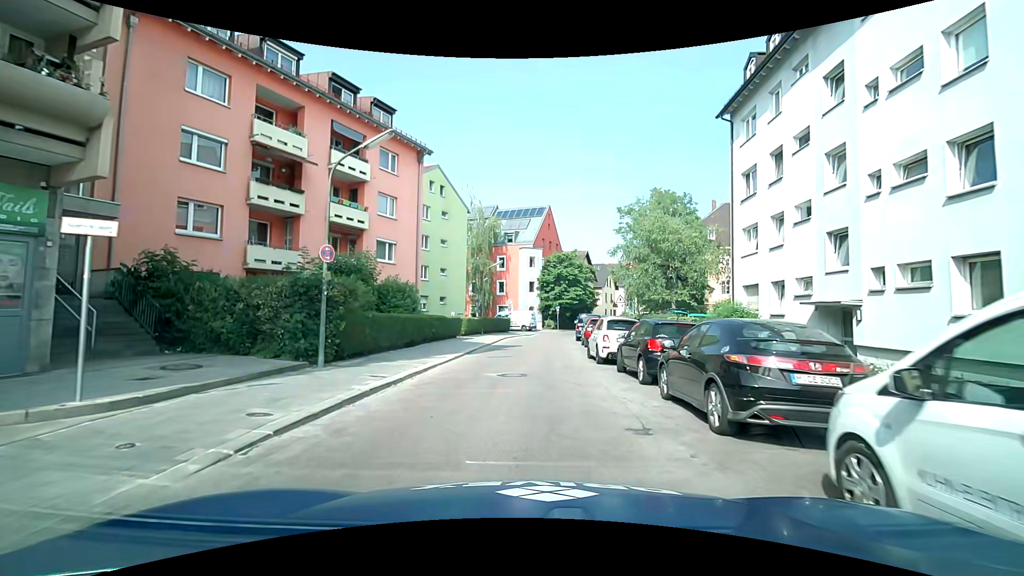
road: residential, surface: asphalt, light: Day
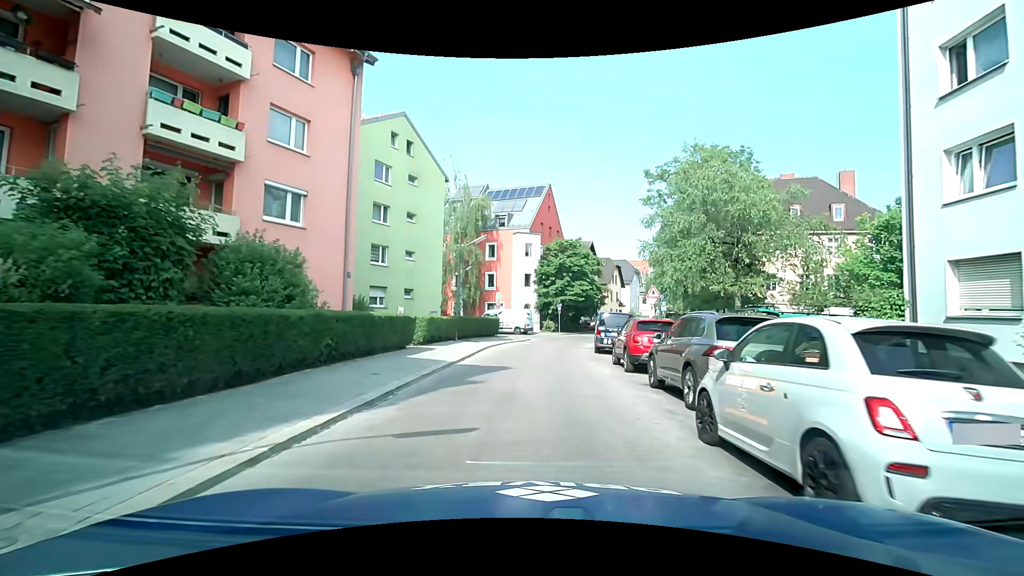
(-0.7, +12.1) m; -4°
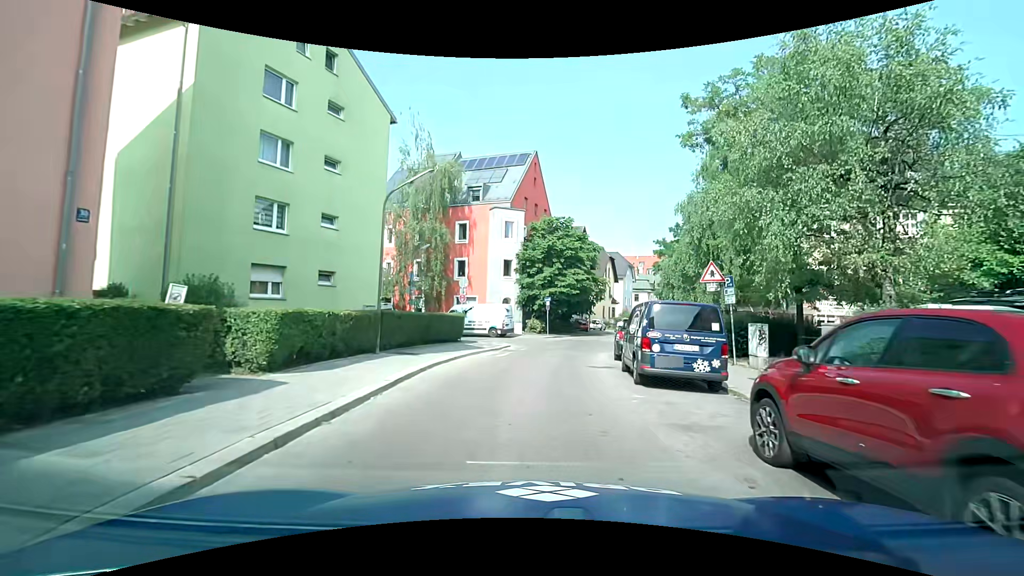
(+0.2, +11.8) m; +2°
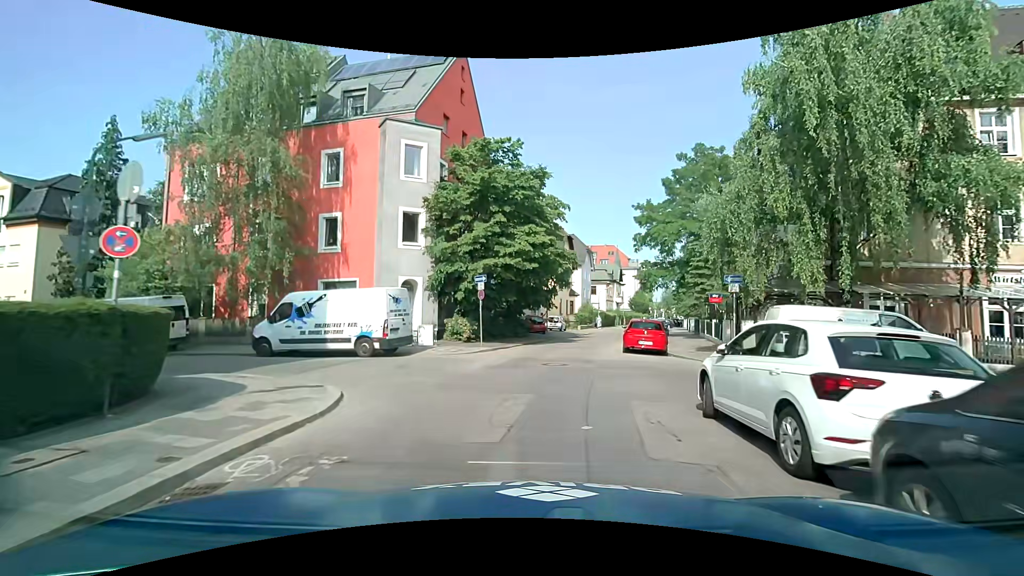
(+0.8, +19.1) m; +5°
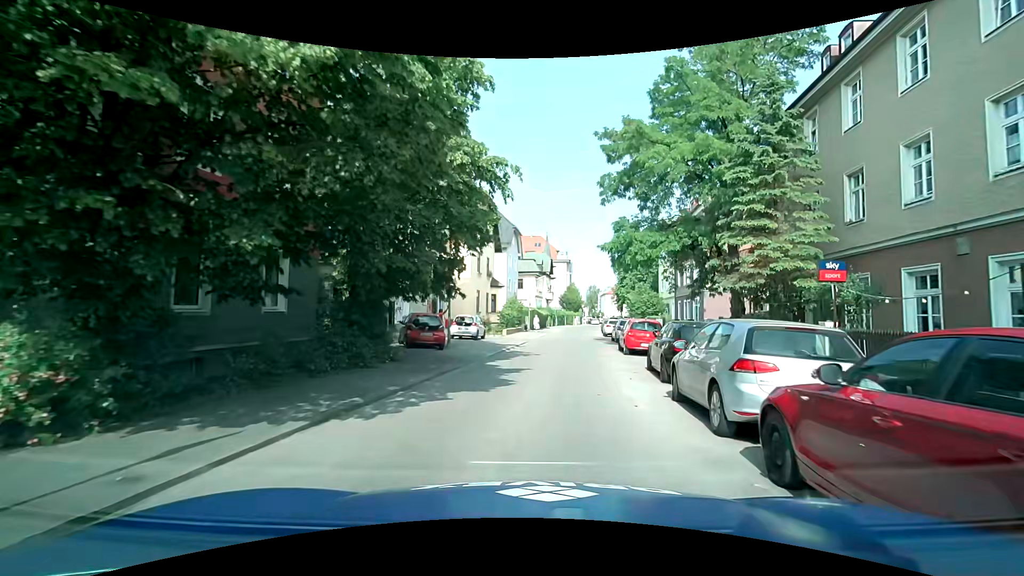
(+1.4, +18.9) m; +10°
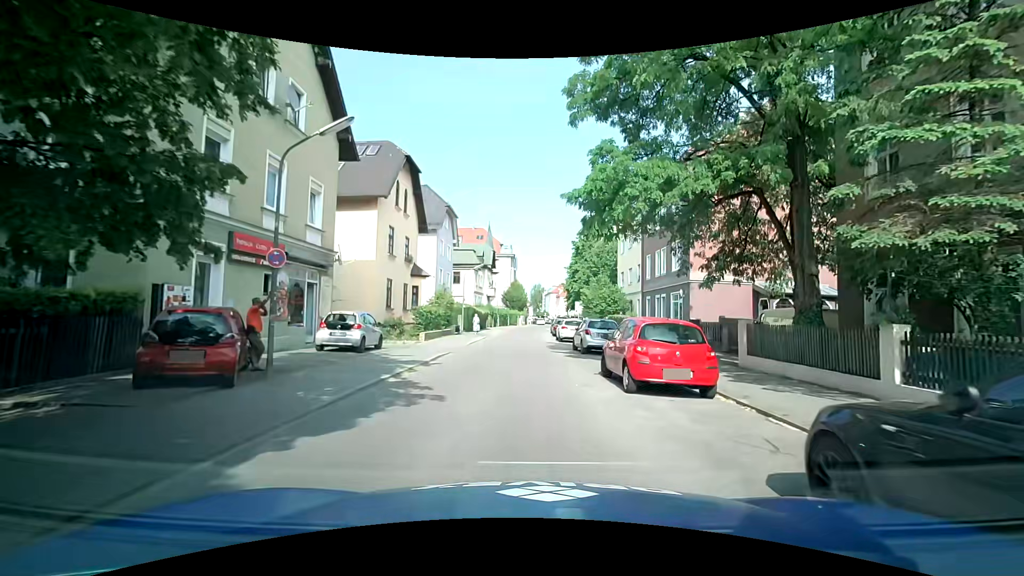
(+0.5, +10.9) m; +4°
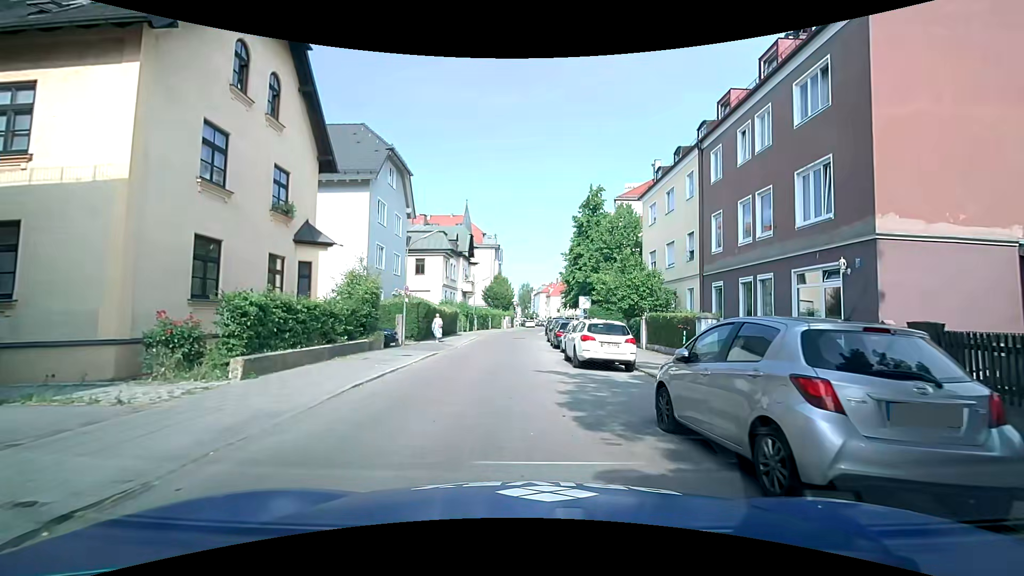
(+0.2, +16.6) m; +1°
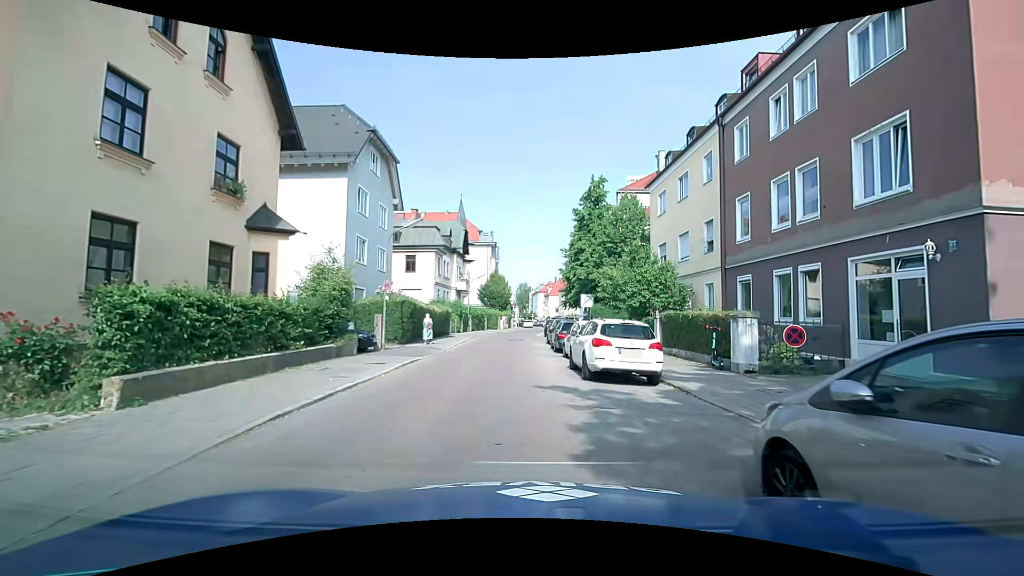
(0.0, +3.1) m; 0°
